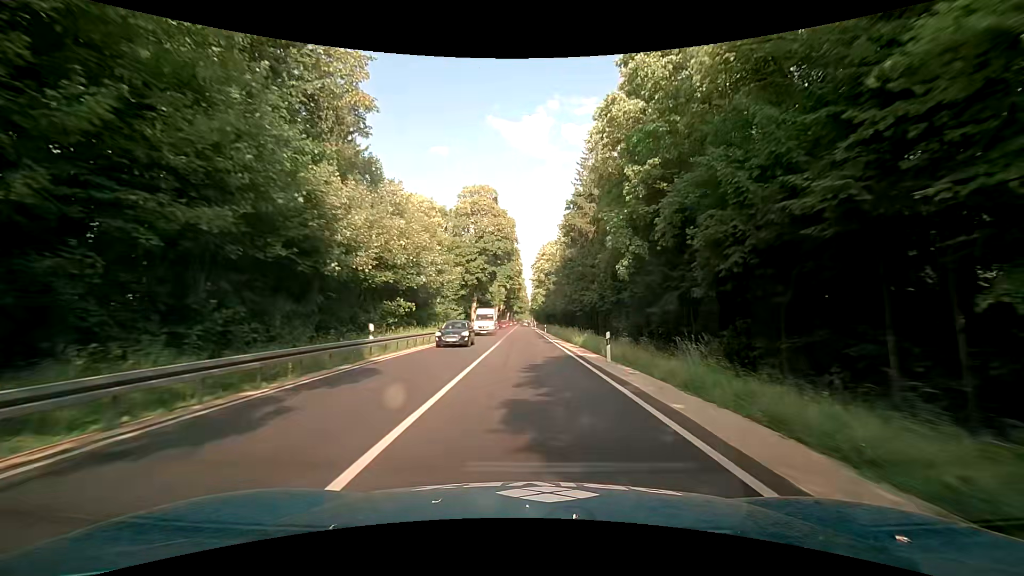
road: primary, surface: asphalt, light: Day
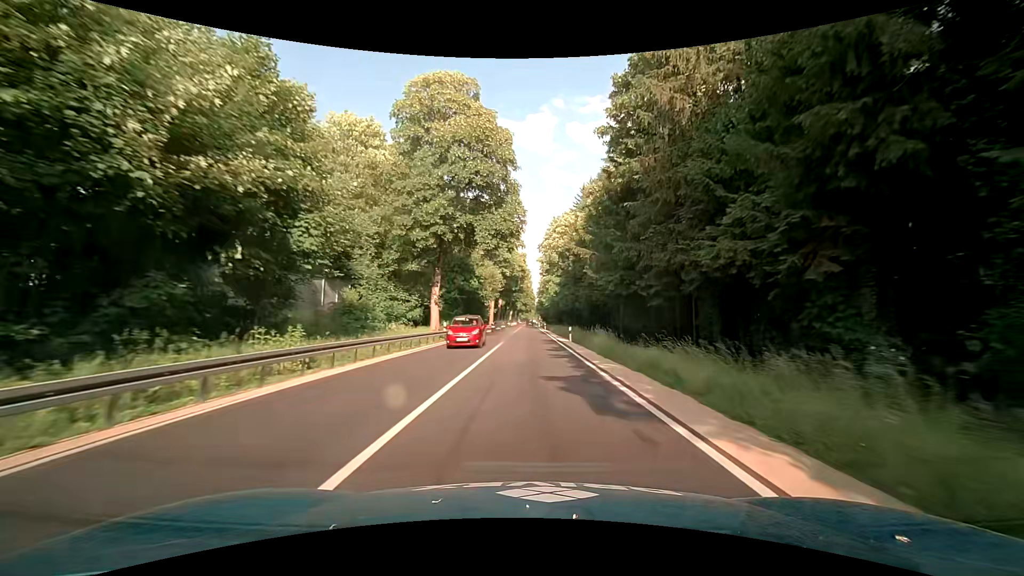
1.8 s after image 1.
(-0.6, +32.2) m; -1°
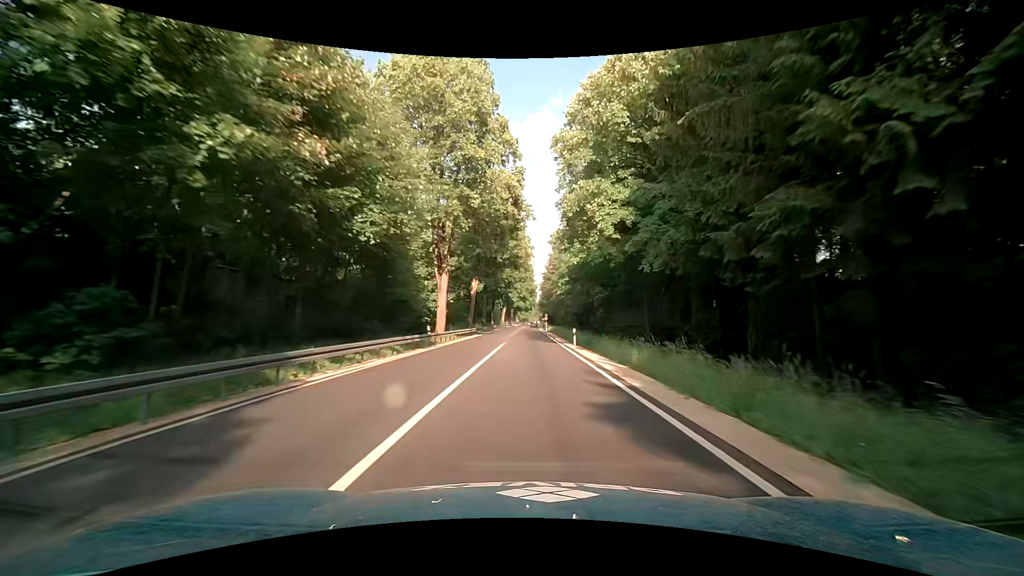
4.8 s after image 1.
(0.0, +53.6) m; 0°
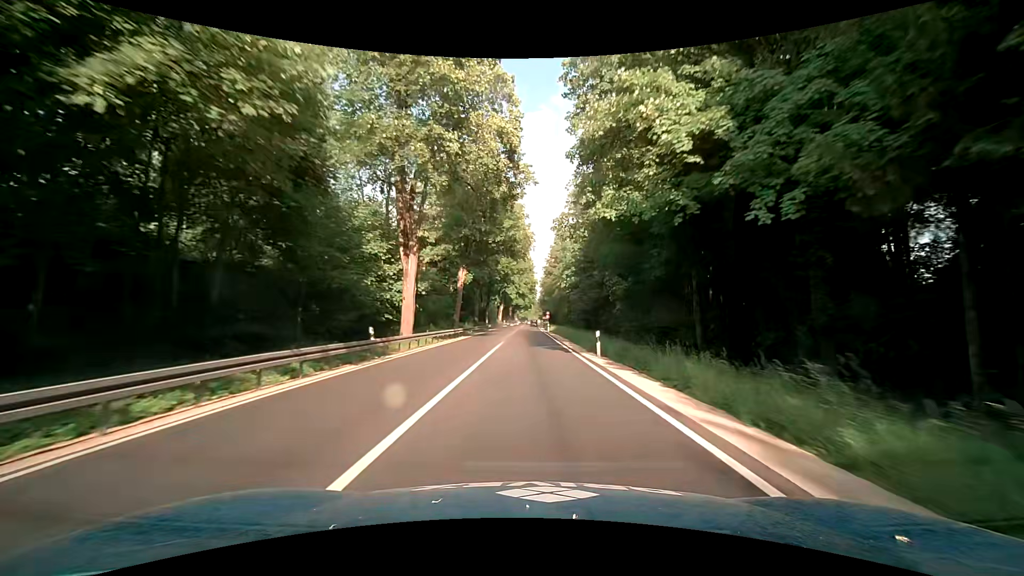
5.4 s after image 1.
(-0.1, +10.7) m; 0°
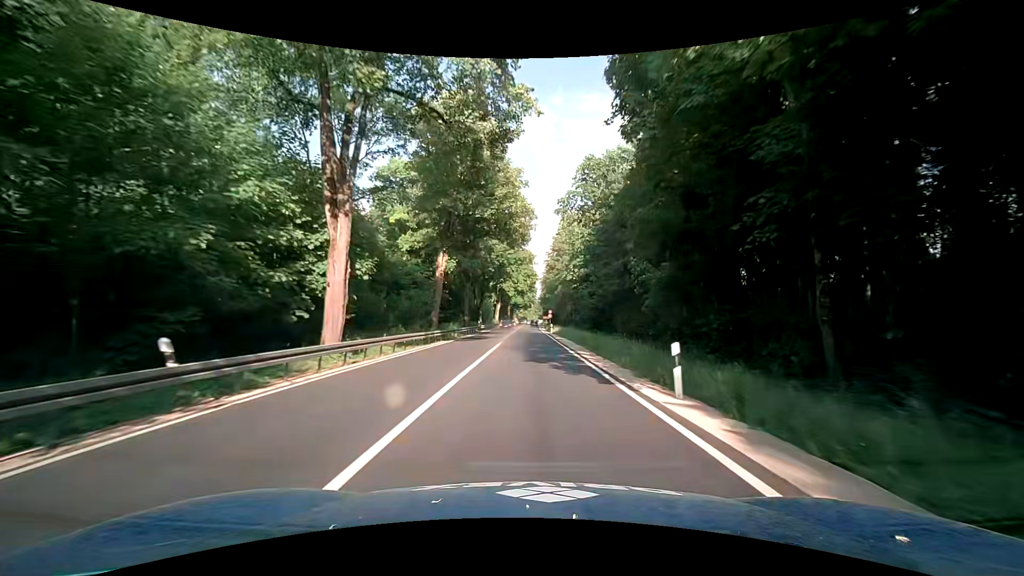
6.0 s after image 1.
(0.0, +10.7) m; 0°
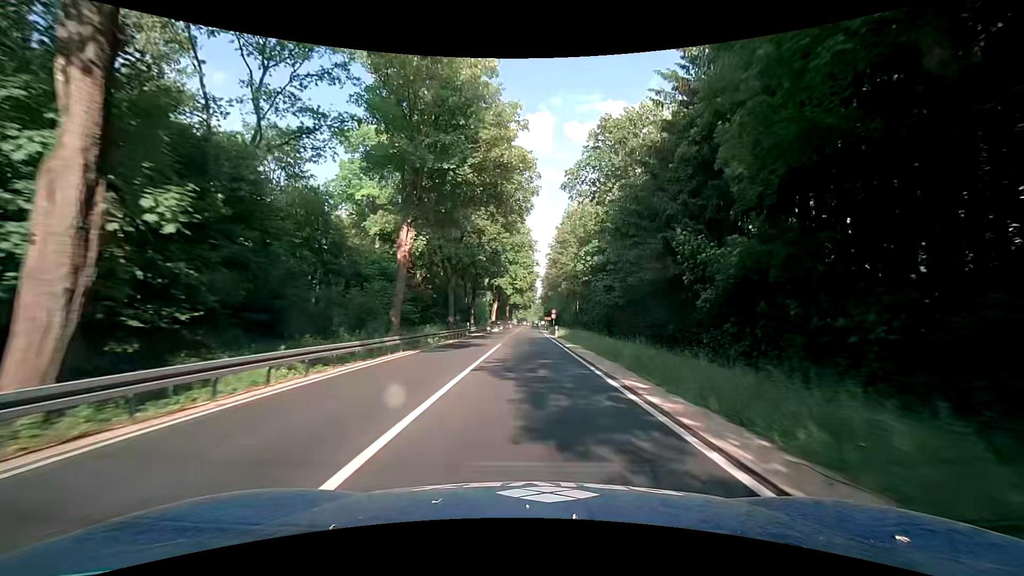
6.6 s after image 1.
(0.0, +10.8) m; 0°
